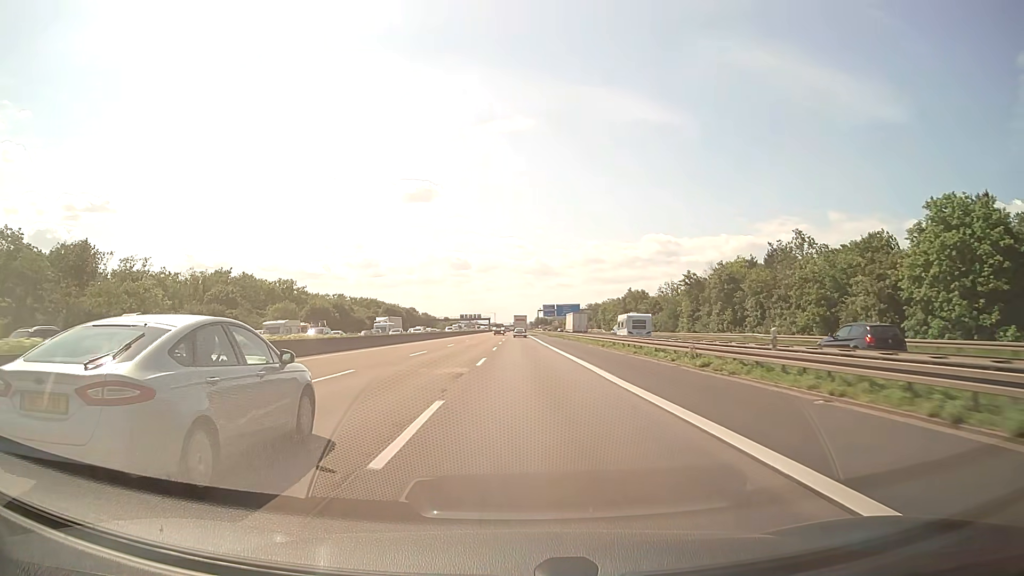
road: motorway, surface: asphalt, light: Day
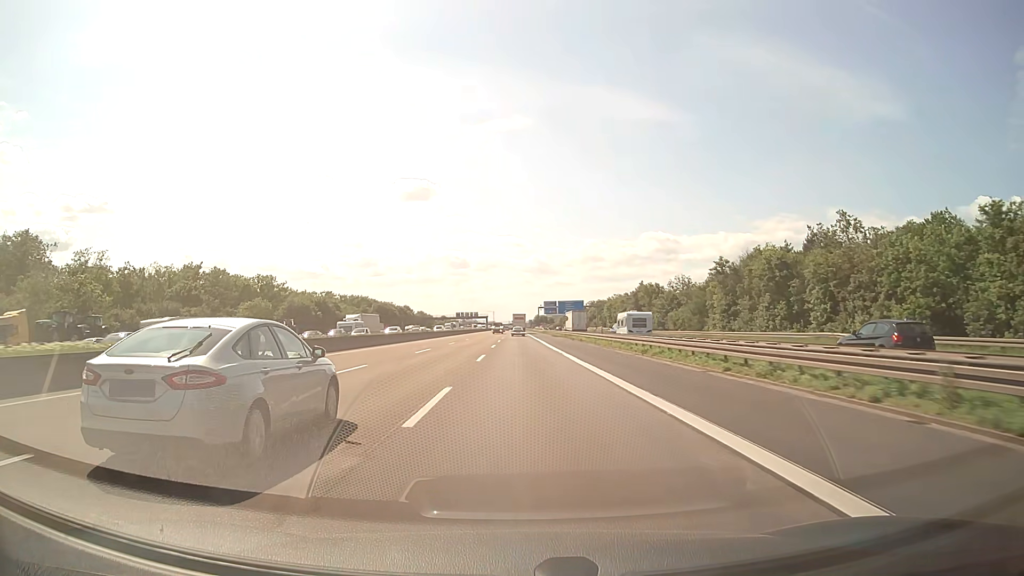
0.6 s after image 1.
(0.0, +15.5) m; 0°
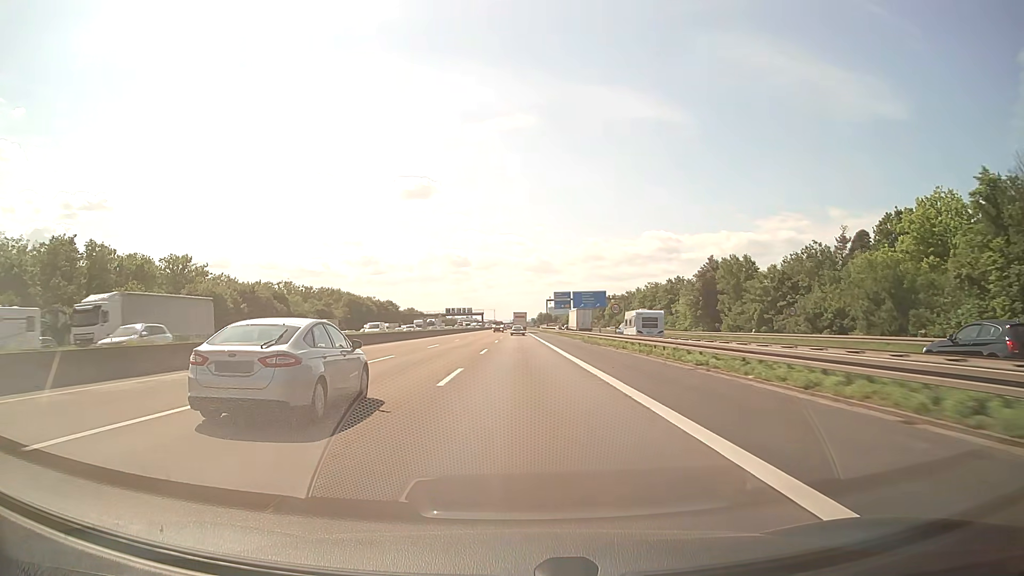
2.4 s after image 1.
(-0.1, +47.9) m; 0°
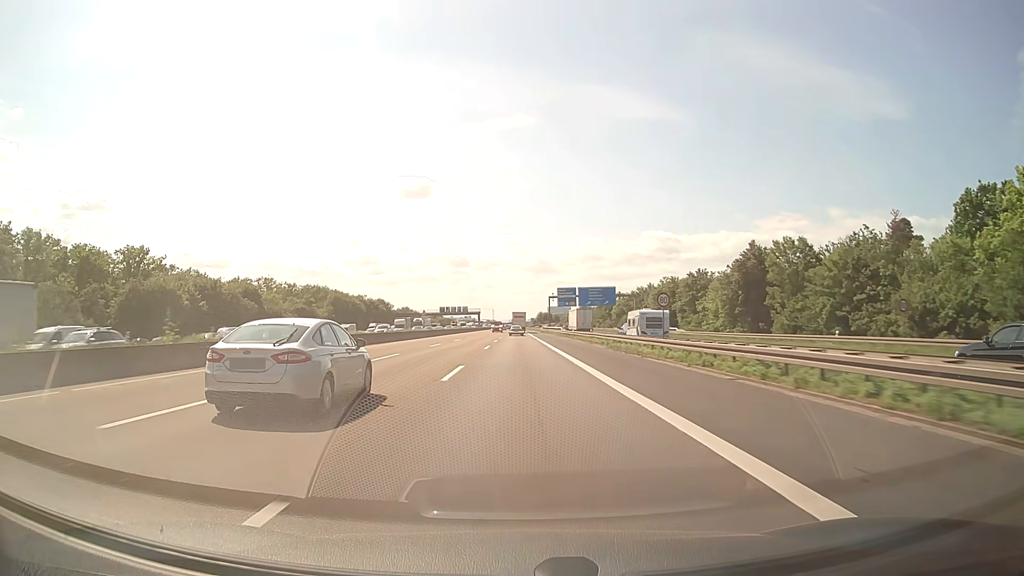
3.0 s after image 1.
(0.0, +16.1) m; 0°
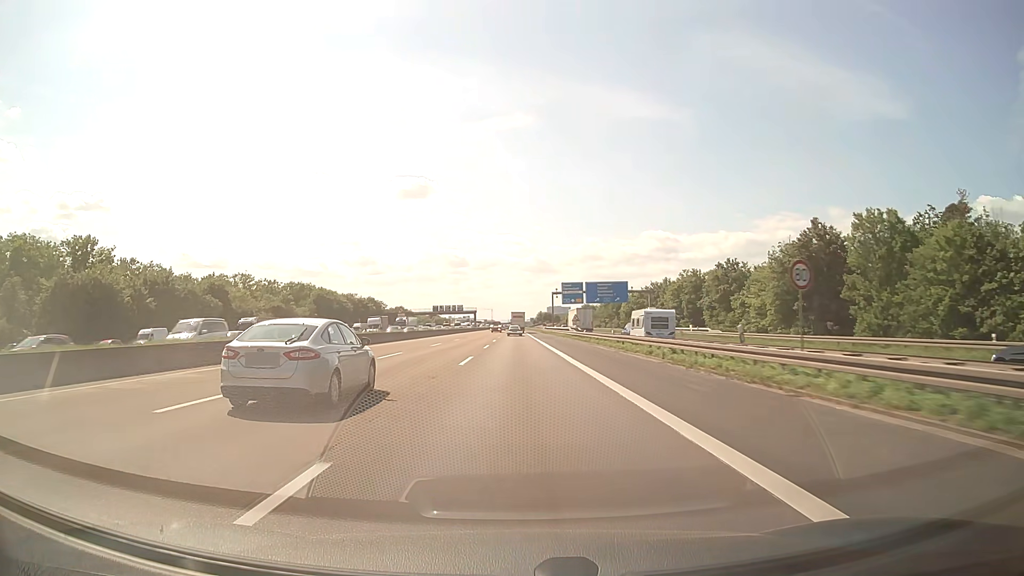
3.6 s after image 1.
(0.0, +16.1) m; 0°
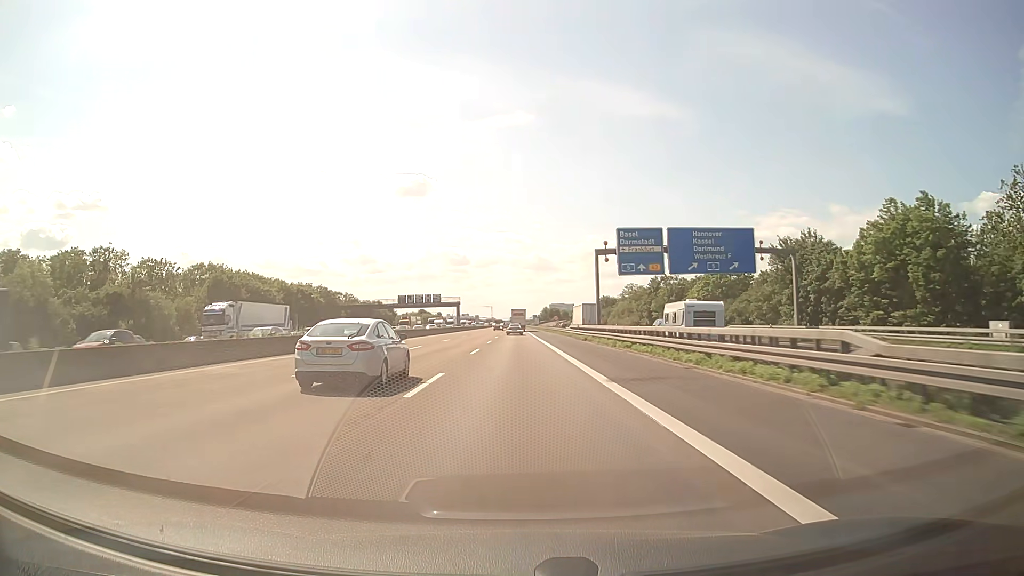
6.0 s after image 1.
(-0.2, +64.4) m; 0°
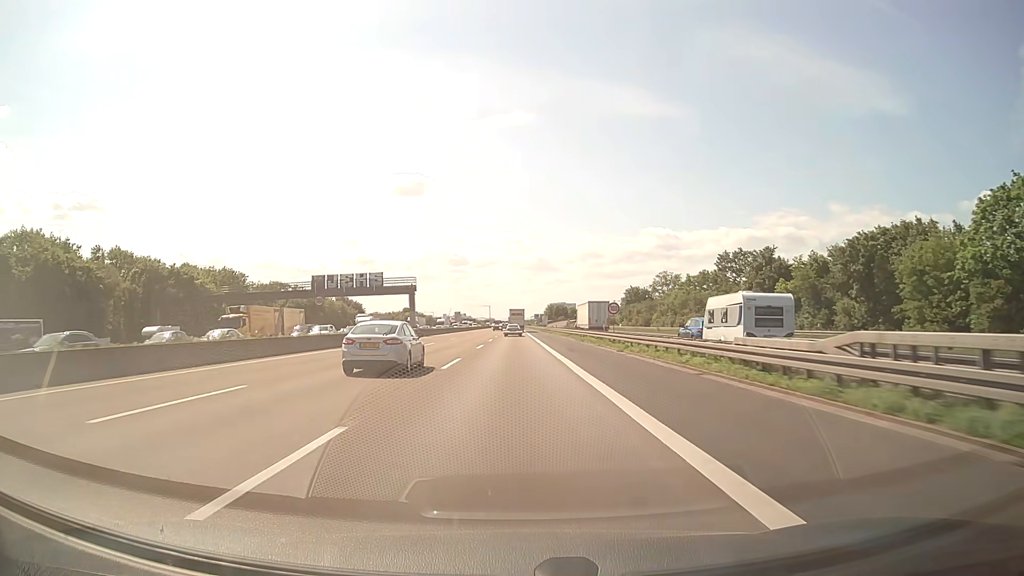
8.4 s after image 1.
(0.0, +62.9) m; 0°
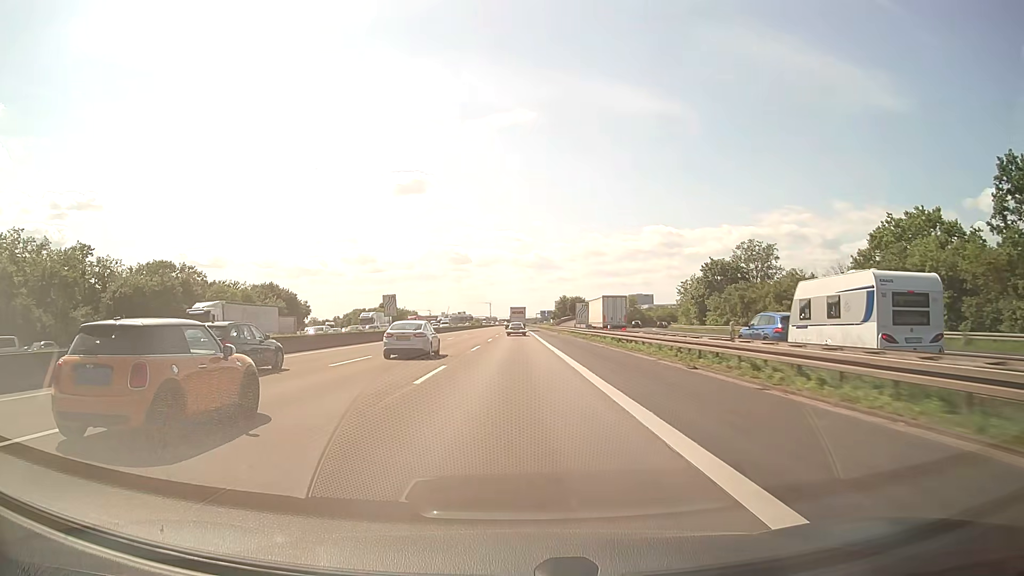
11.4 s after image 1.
(-0.5, +76.8) m; 0°
(0, +10) (0, +20) (0, +30) (0, +40) (0, +50) (0, +60) (0, +70) (0, +80) (0, +90) (0, +100) m
